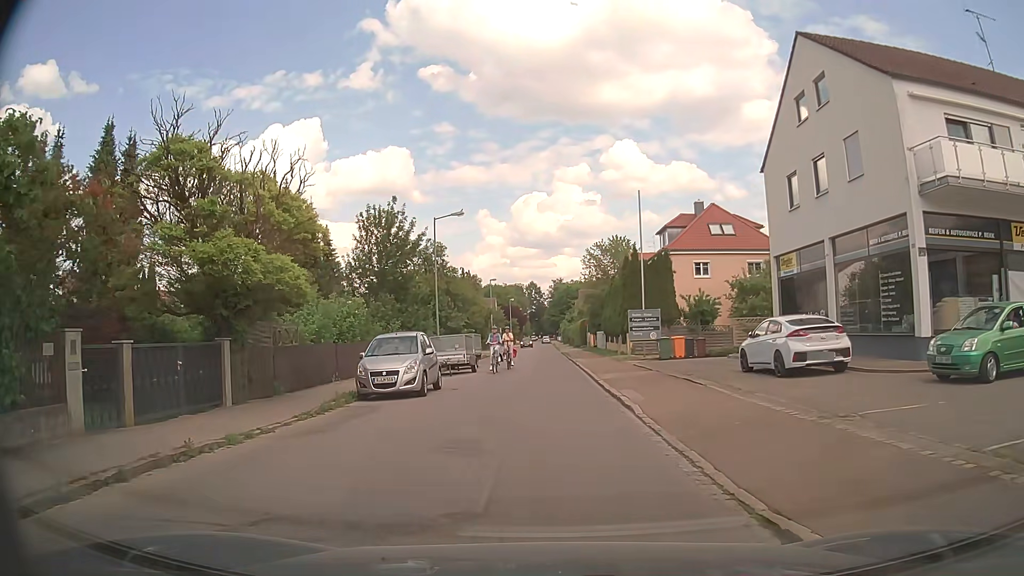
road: residential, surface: asphalt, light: Day
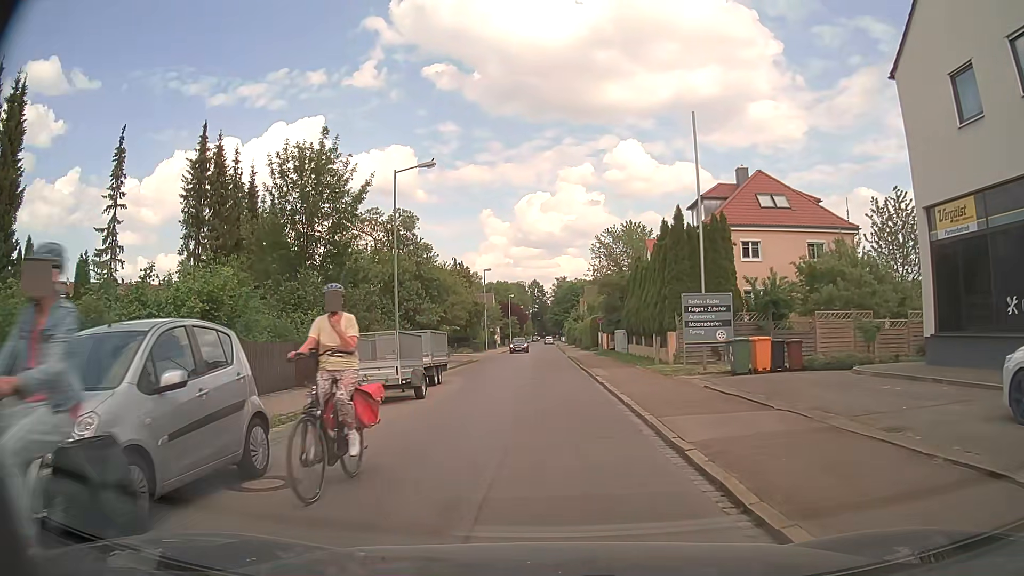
(-0.1, +12.1) m; -1°
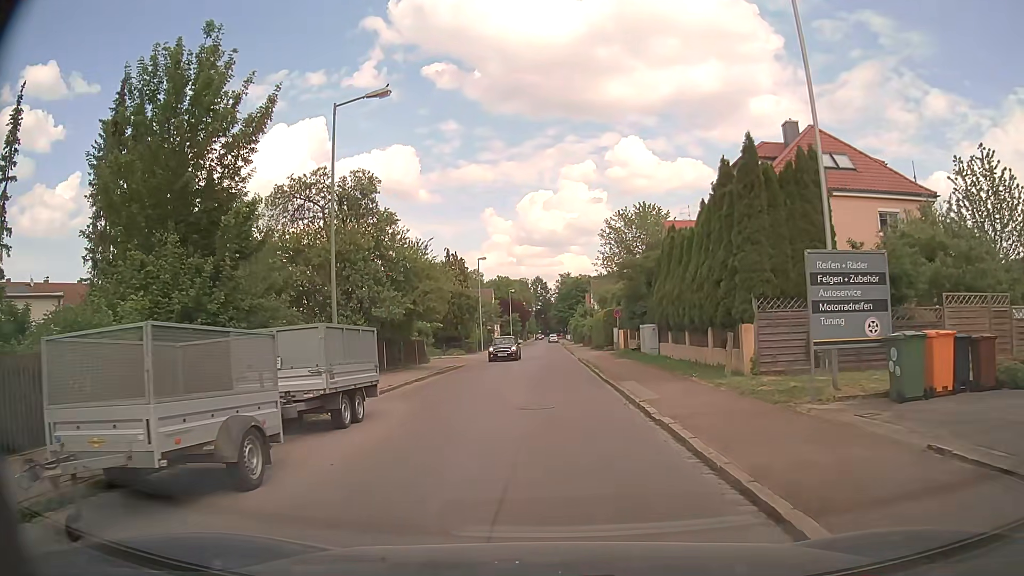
(+0.1, +9.5) m; 0°
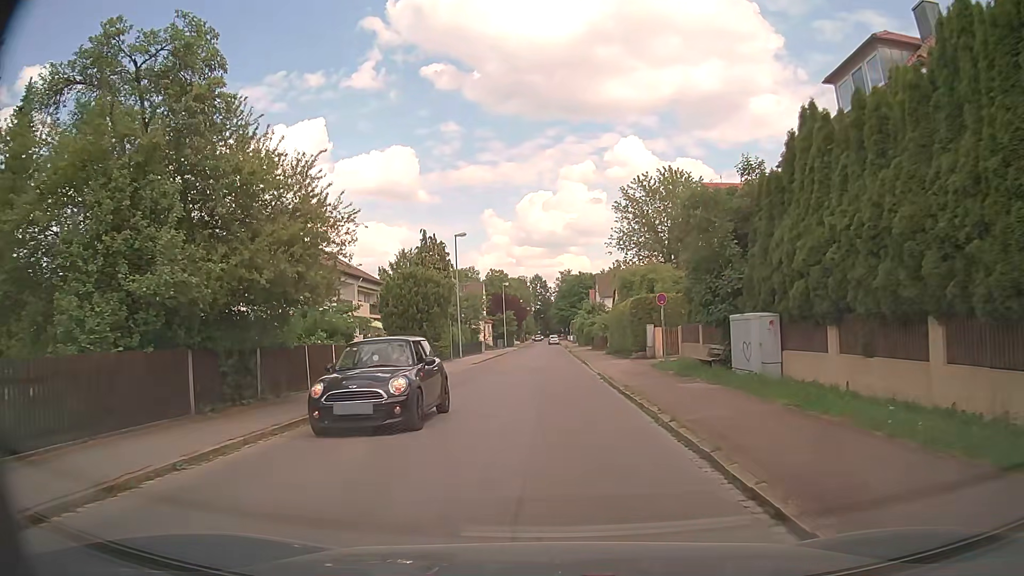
(0.0, +15.7) m; +1°
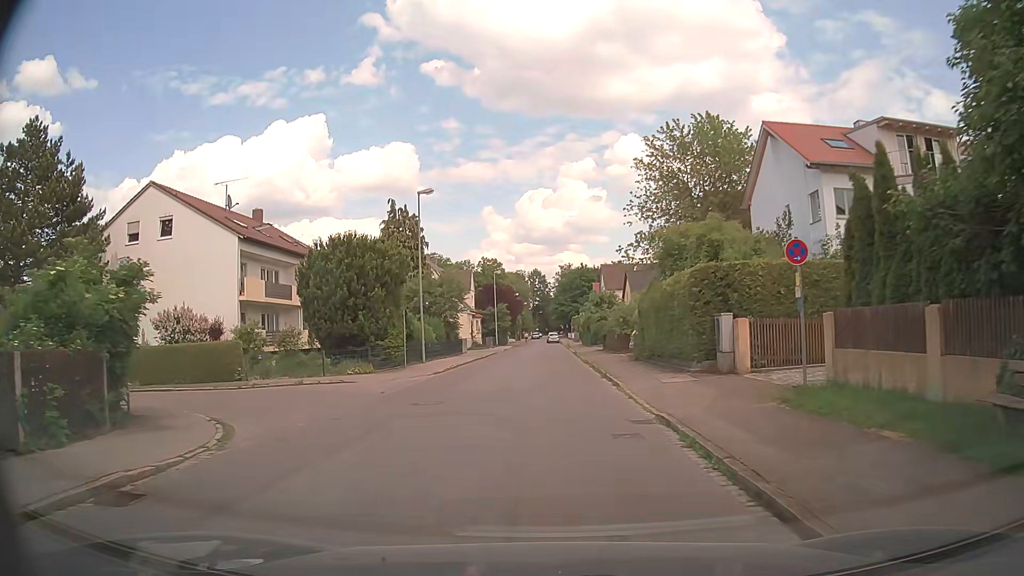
(0.0, +13.7) m; -1°
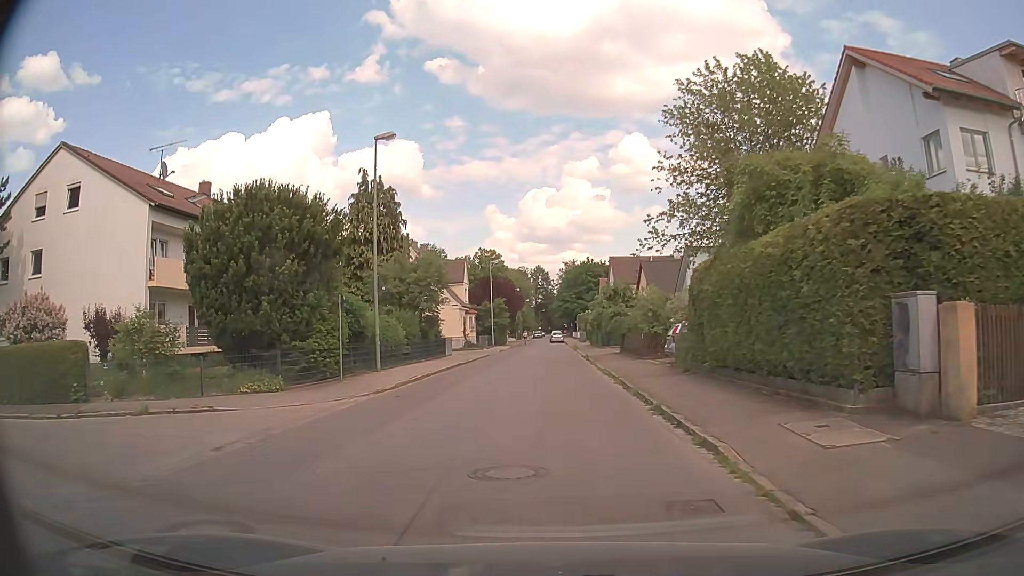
(+0.1, +9.6) m; 0°
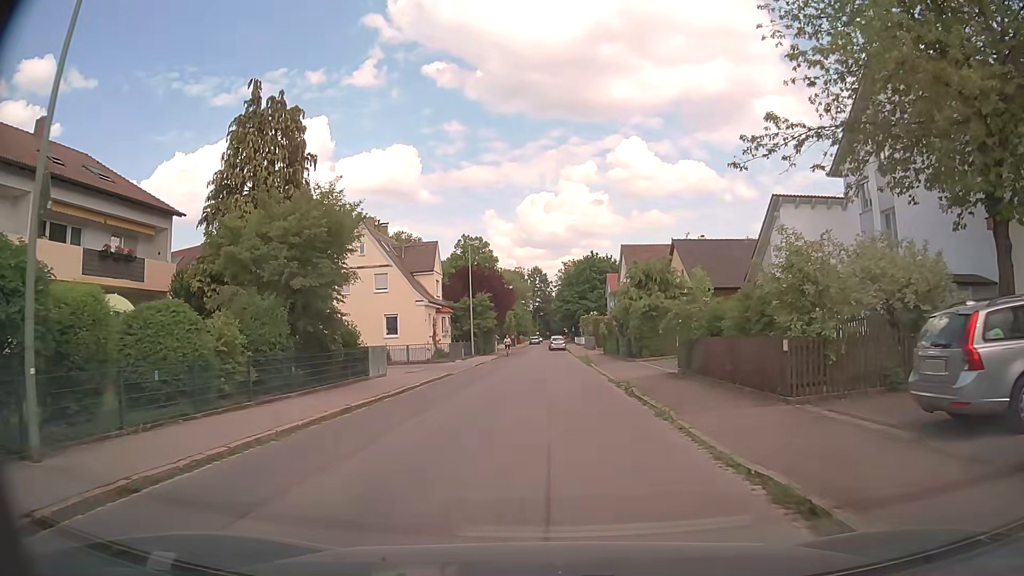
(-0.1, +17.5) m; -1°
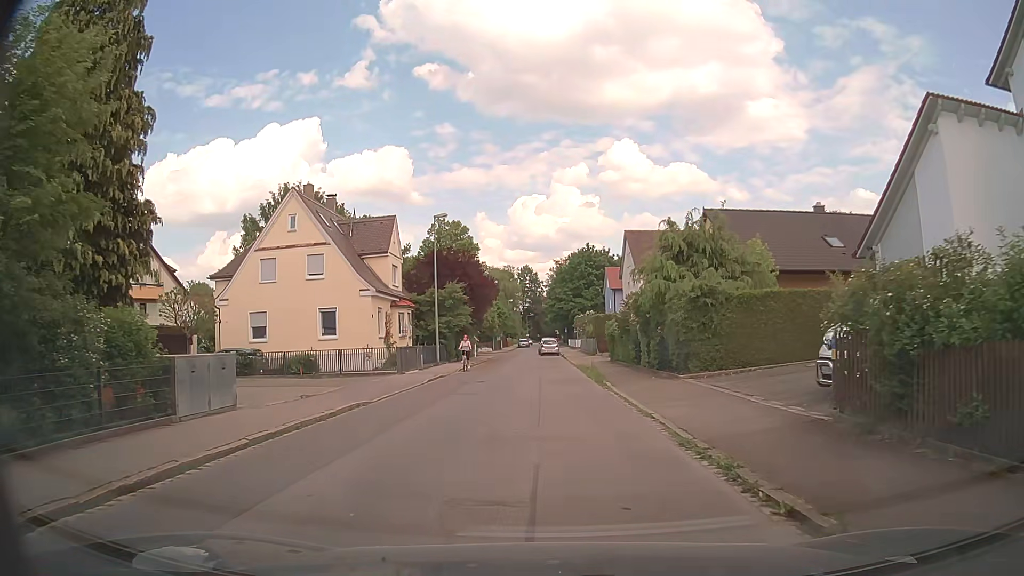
(+0.3, +12.5) m; +1°
(0, +10) (0, +20) (0, +30) (0, +40) (-1, +50) (-2, +60) (-2, +70) (-1, +80) (0, +90) (0, +100) m
